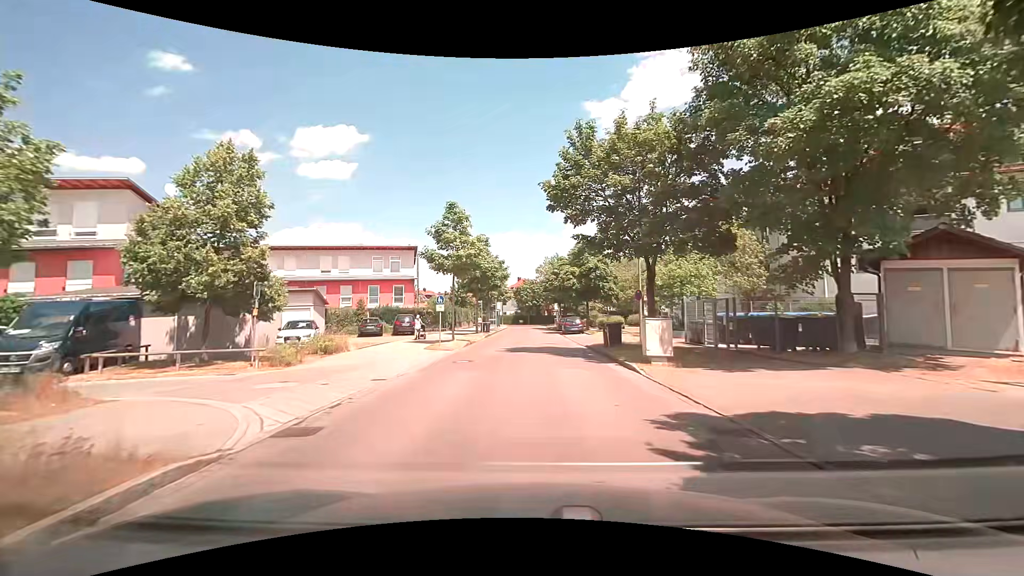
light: Day
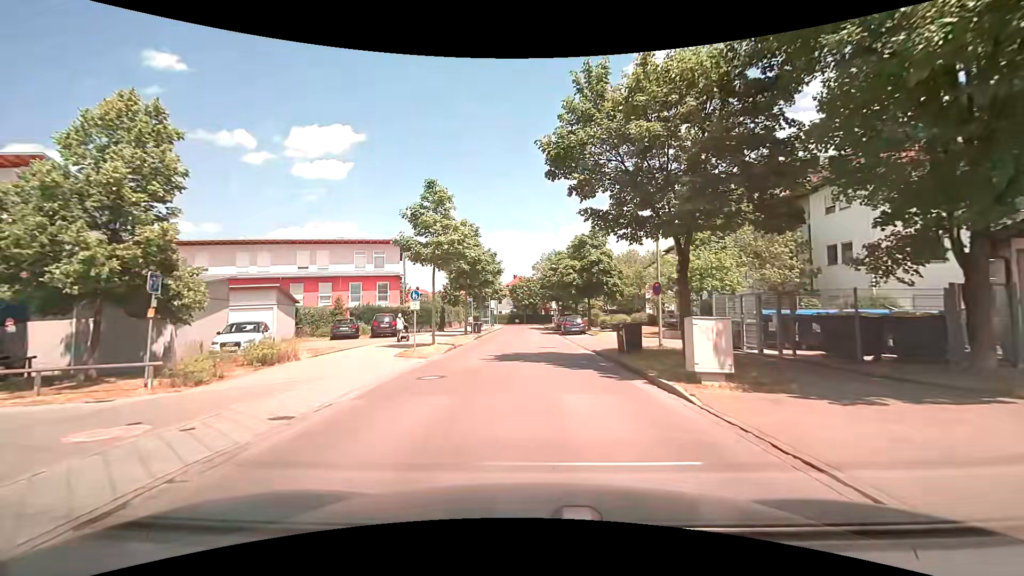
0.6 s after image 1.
(0.0, +4.4) m; 0°
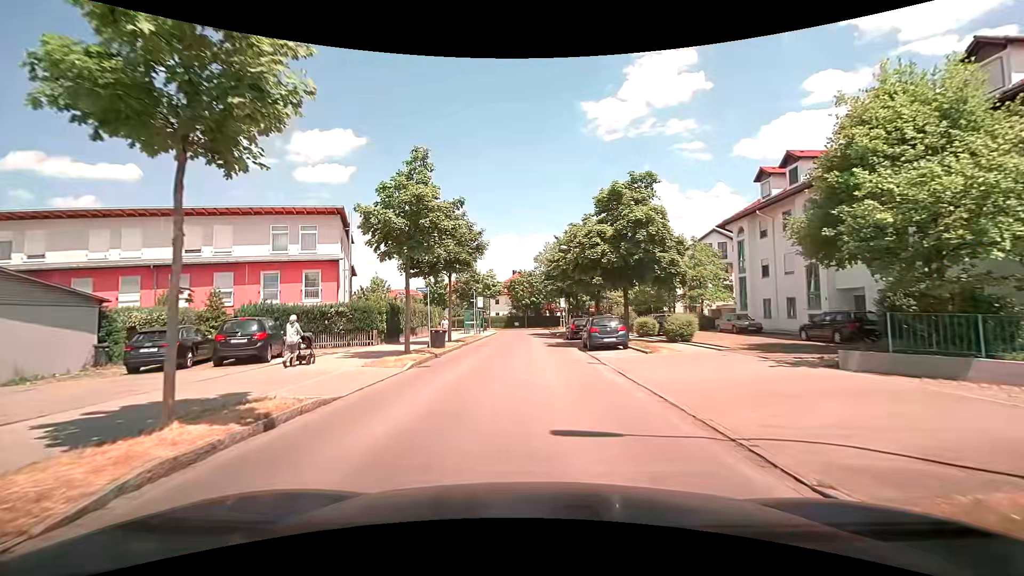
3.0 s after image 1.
(+0.1, +16.5) m; 0°
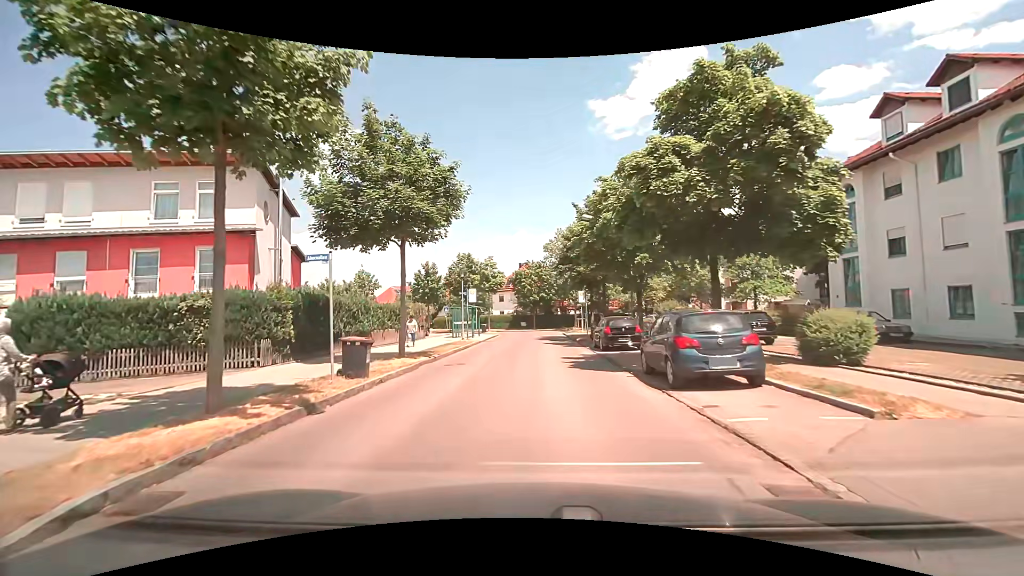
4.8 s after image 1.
(-0.1, +11.8) m; -1°
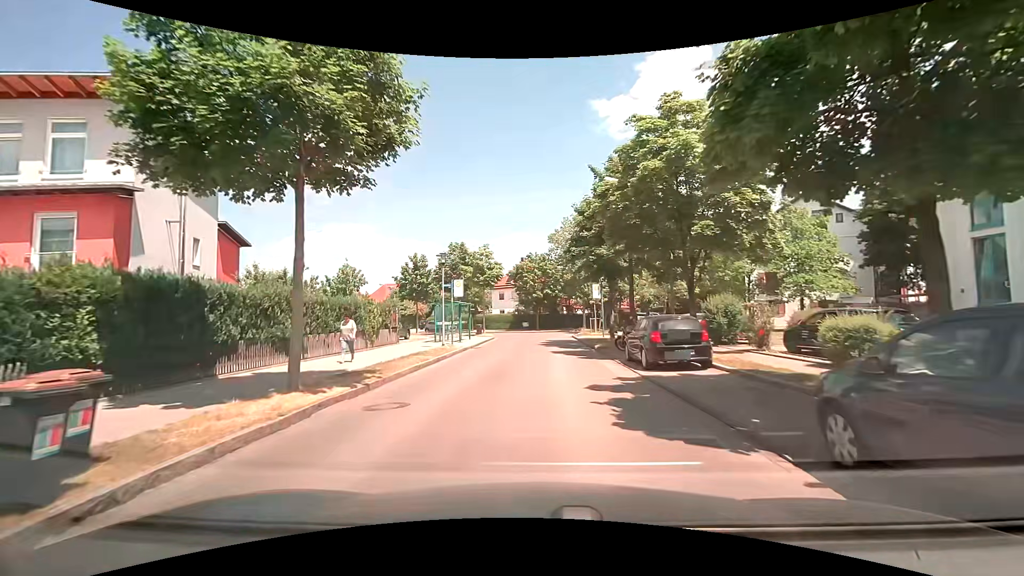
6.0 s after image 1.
(-0.1, +7.6) m; -1°
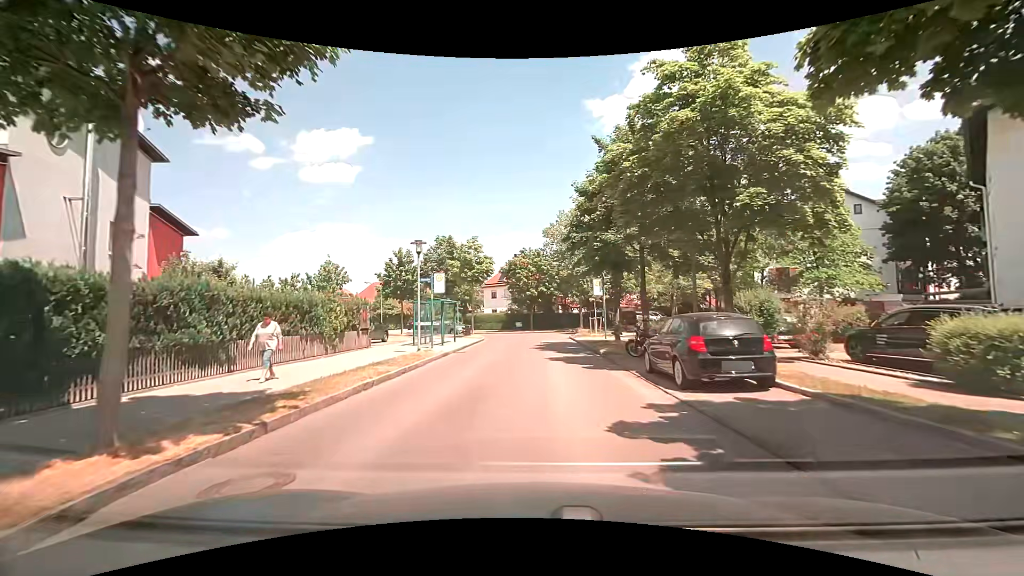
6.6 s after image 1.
(0.0, +3.7) m; +1°
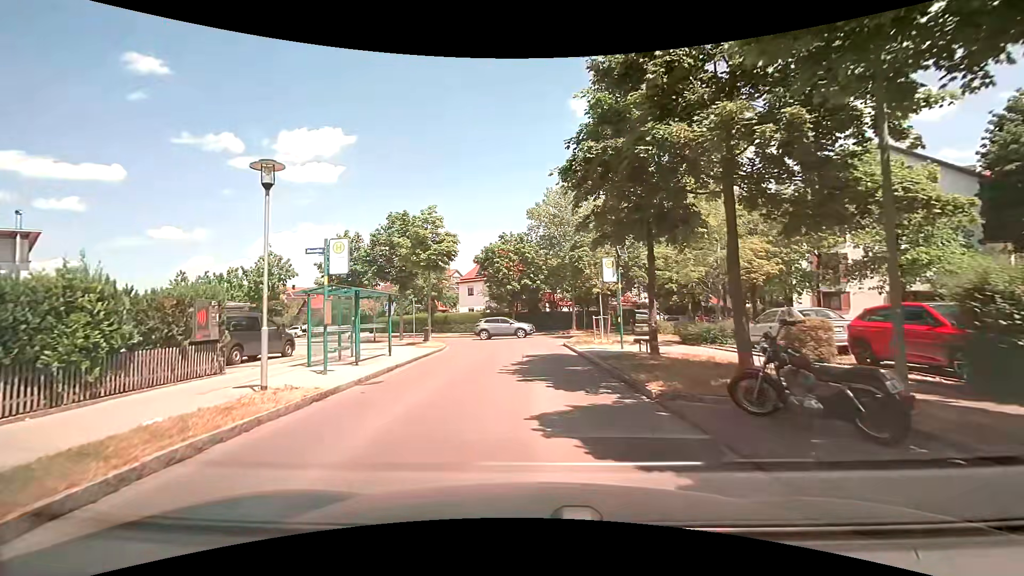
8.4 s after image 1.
(+0.1, +10.1) m; 0°
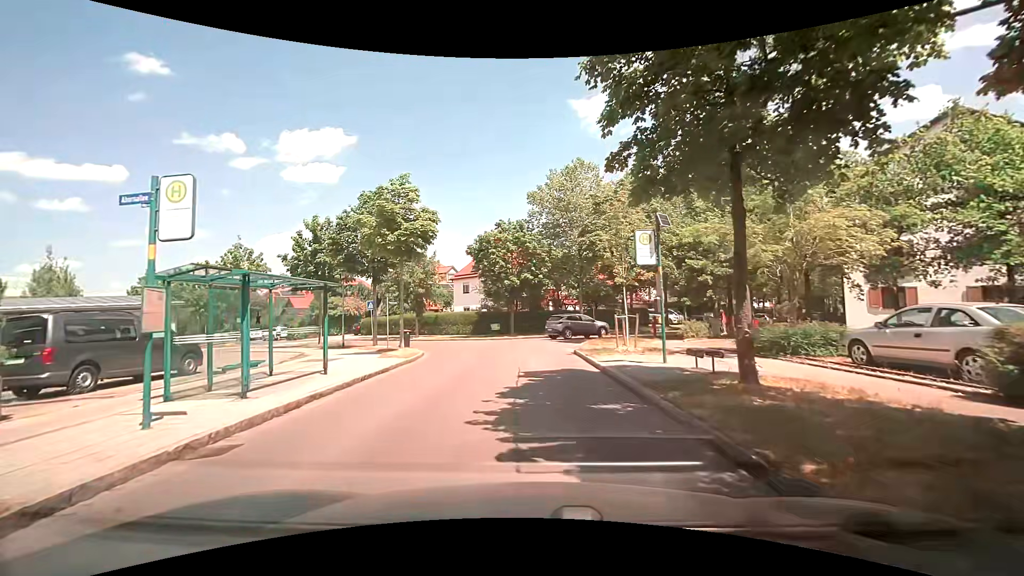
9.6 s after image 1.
(+0.1, +5.9) m; +1°
(0, +10) (0, +20) (-2, +30) (-8, +38) (-16, +44) (-24, +50) (-32, +56) (-39, +62) (-47, +68) (-55, +74) m
